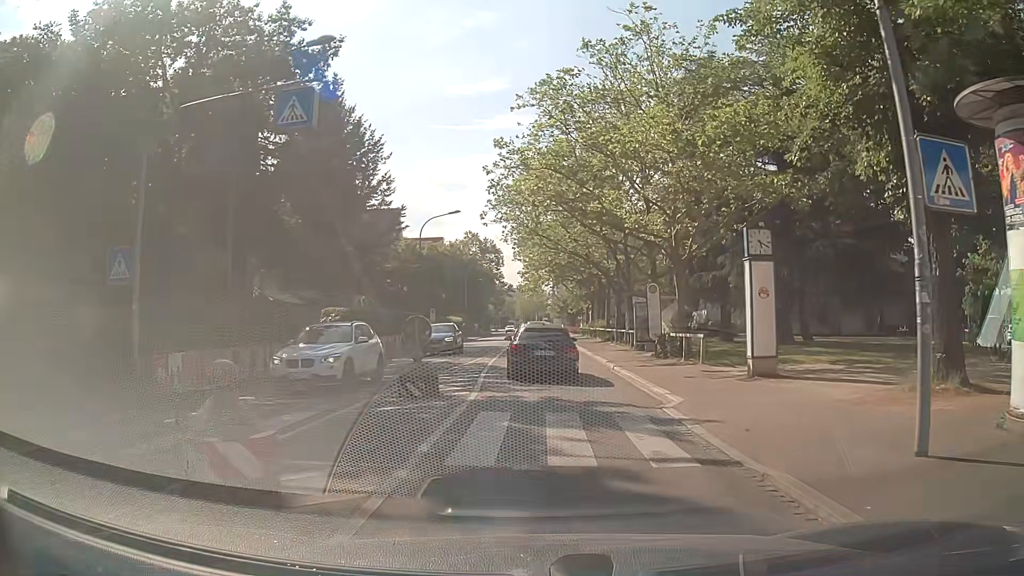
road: secondary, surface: asphalt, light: Day
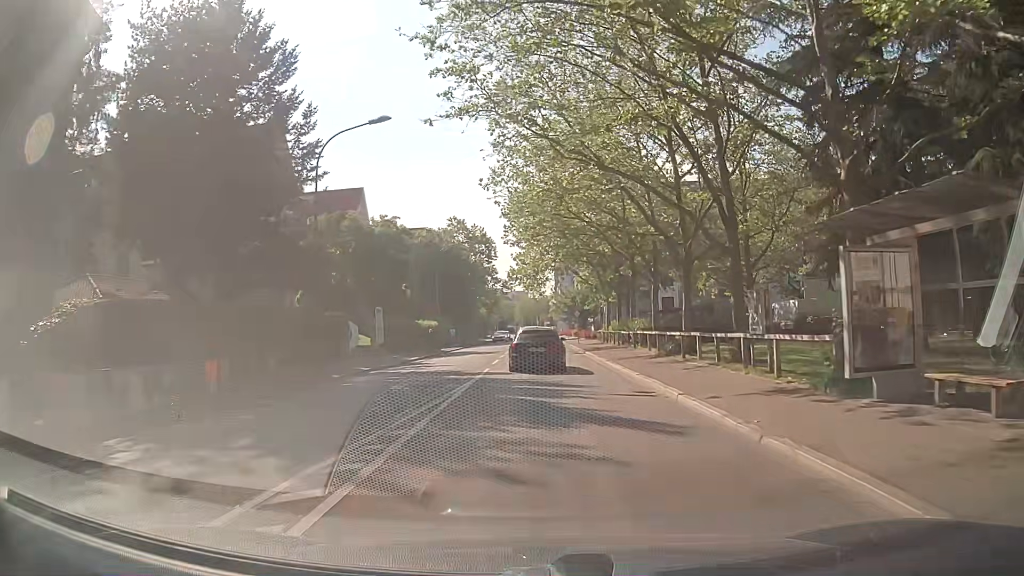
(-0.1, +22.6) m; -1°
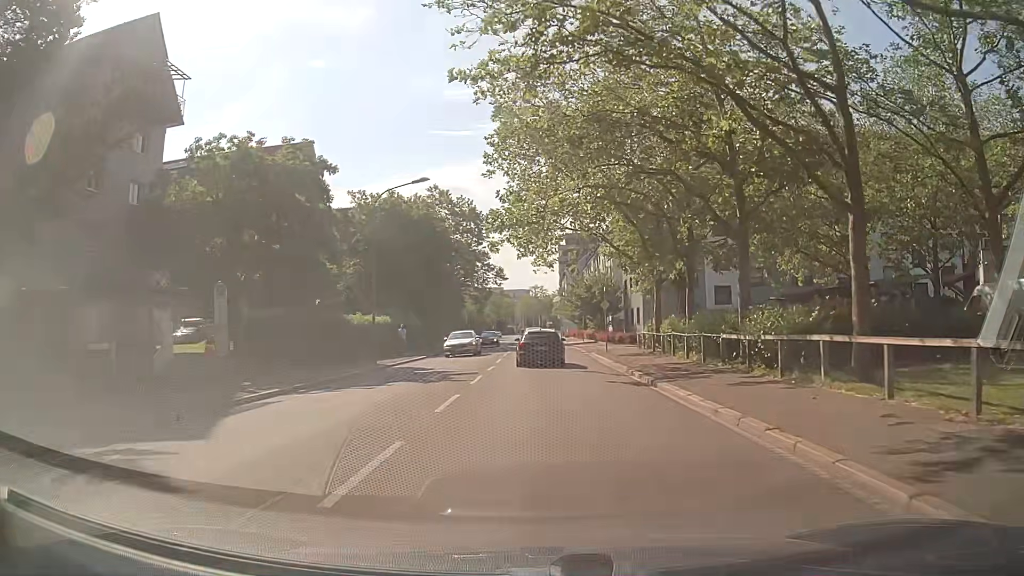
(0.0, +22.3) m; 0°
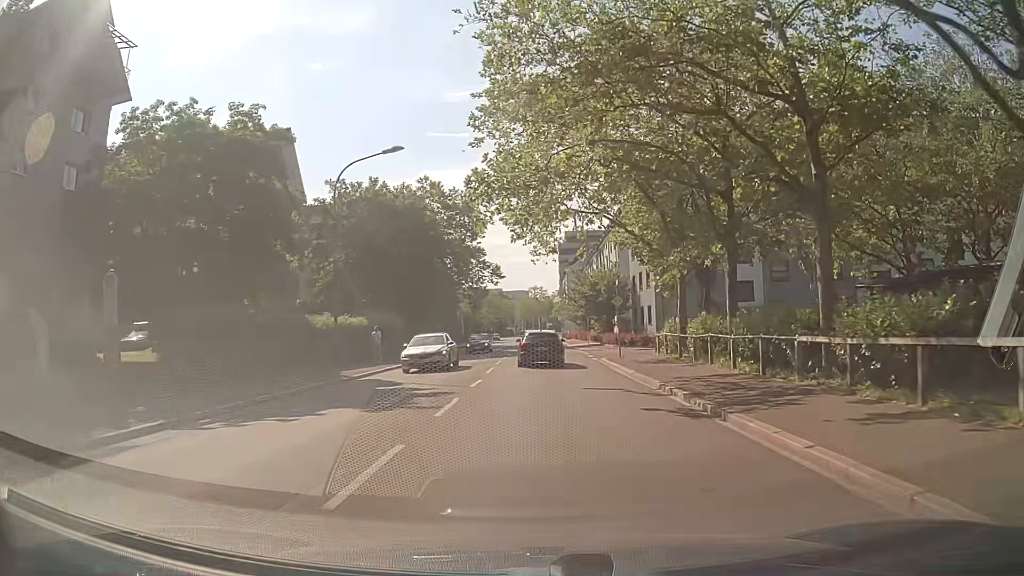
(0.0, +6.0) m; 0°
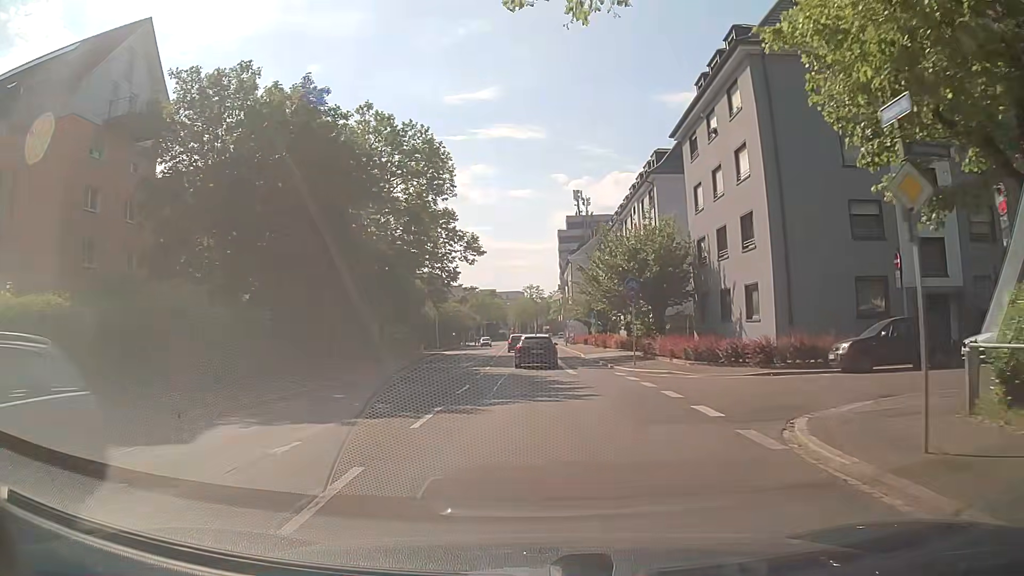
(+0.1, +25.5) m; +1°
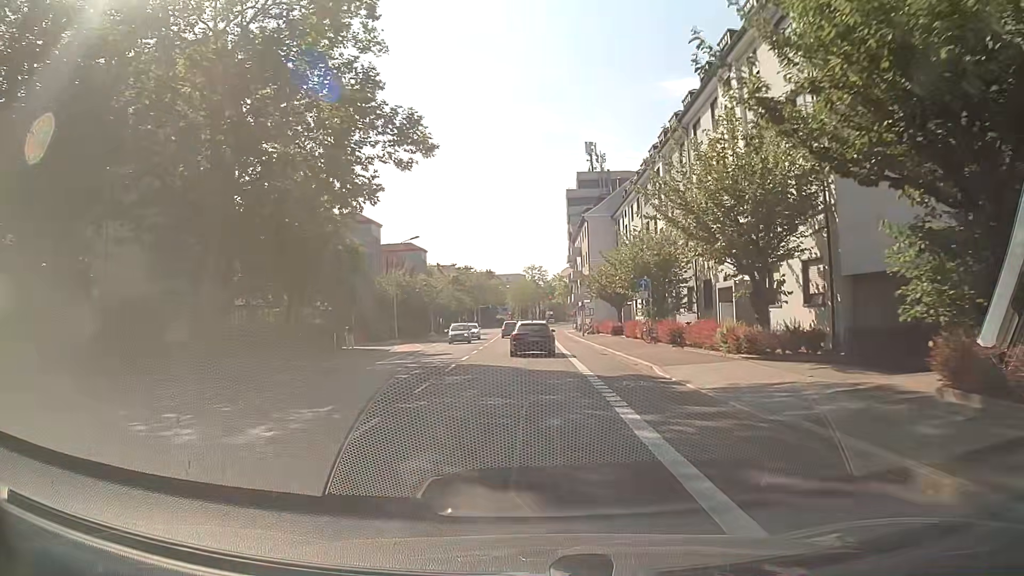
(-0.3, +27.1) m; -2°
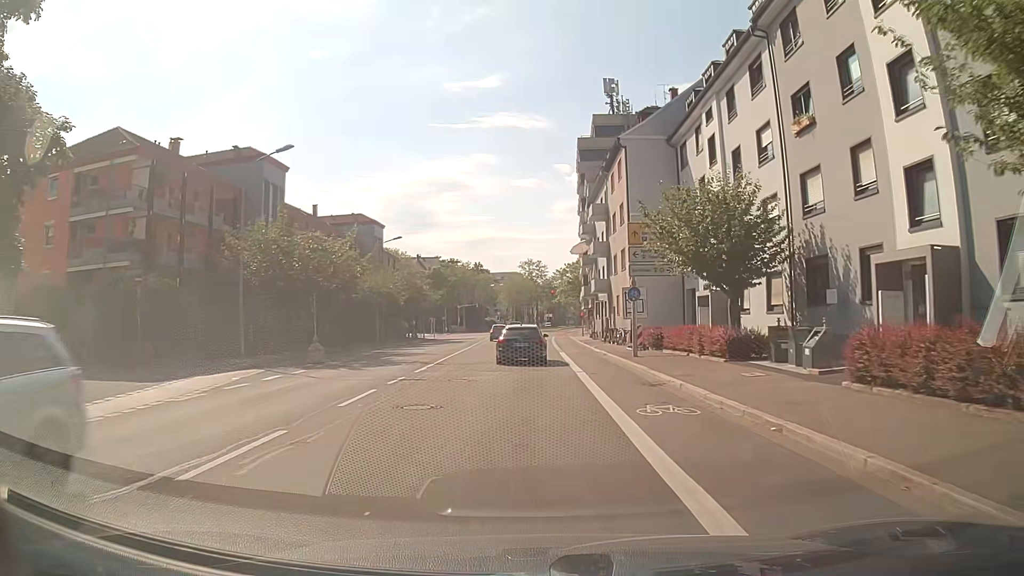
(+0.7, +31.7) m; +1°
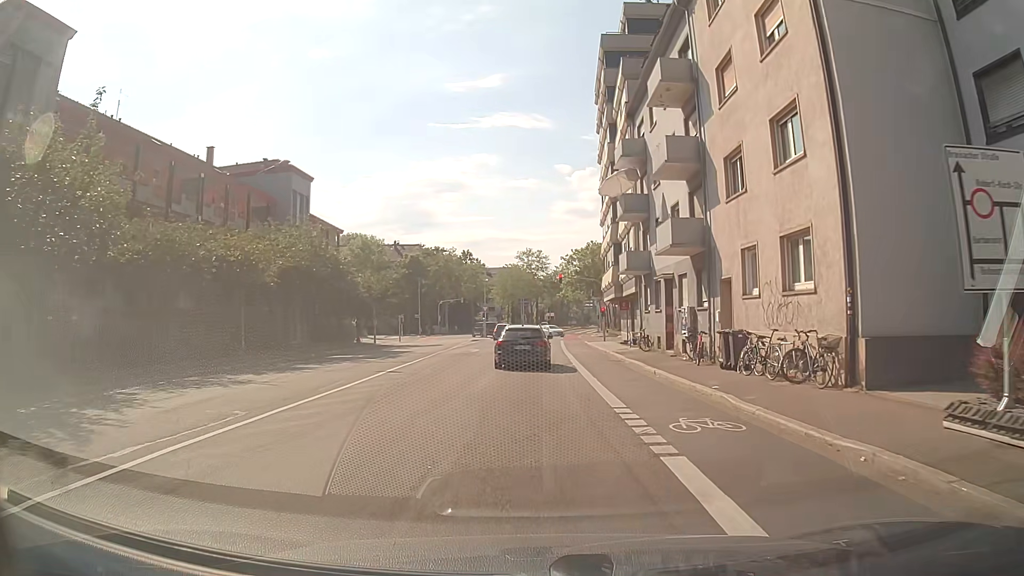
(+0.4, +27.9) m; +2°
